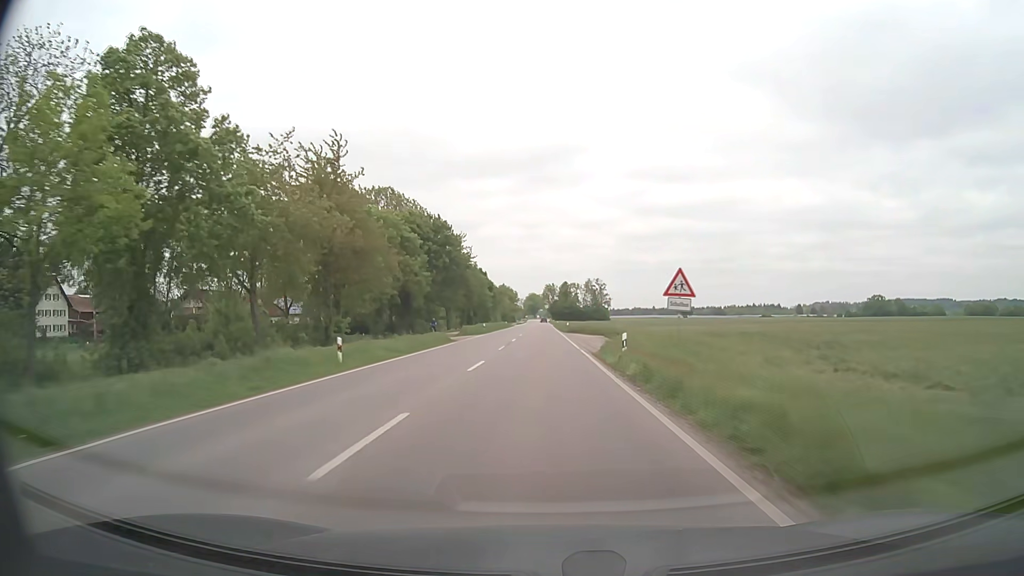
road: secondary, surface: asphalt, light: Day
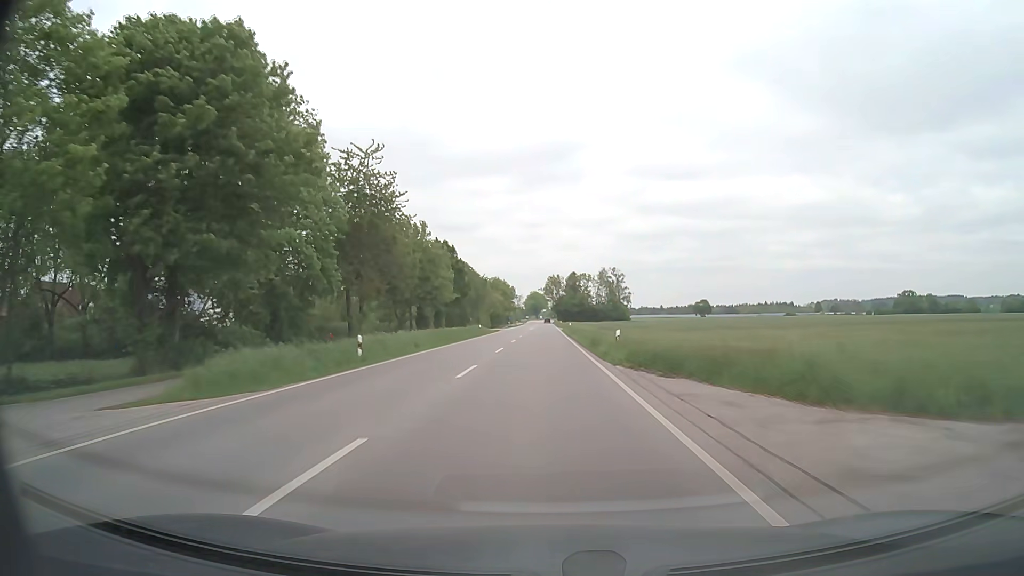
(-0.1, +50.3) m; 0°
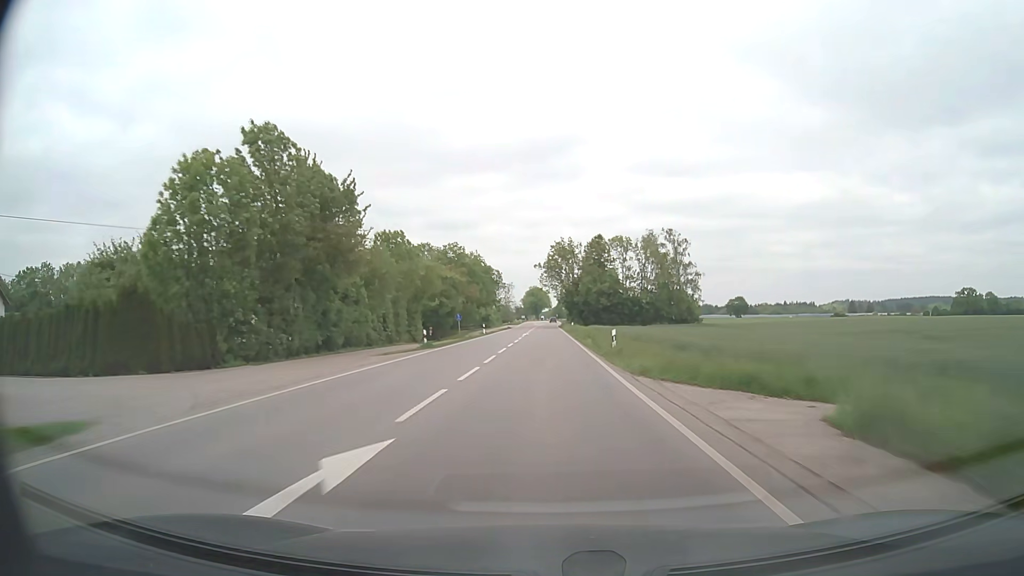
(-0.2, +85.2) m; 0°
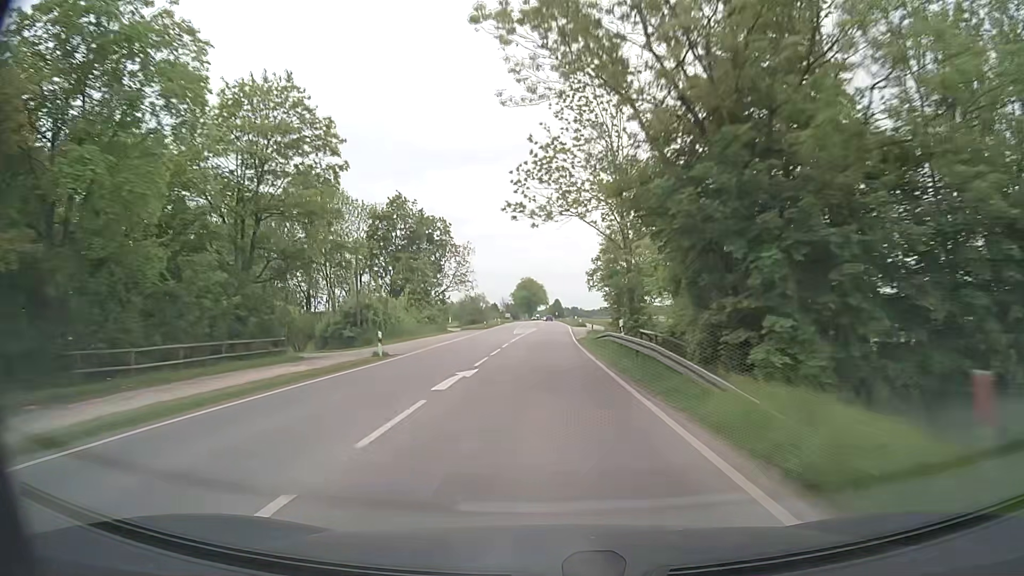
(+0.1, +86.0) m; 0°
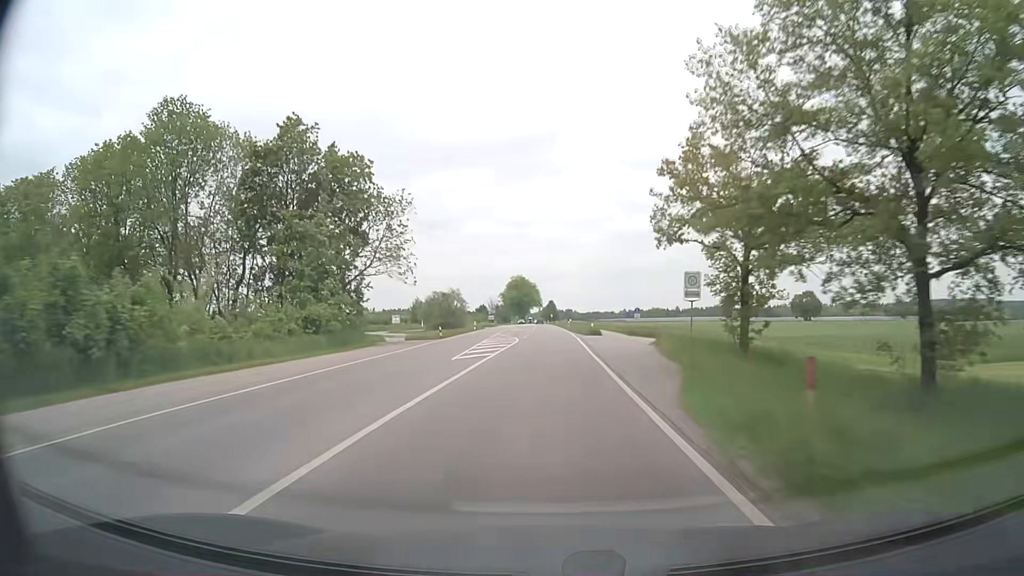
(+0.1, +34.5) m; +1°
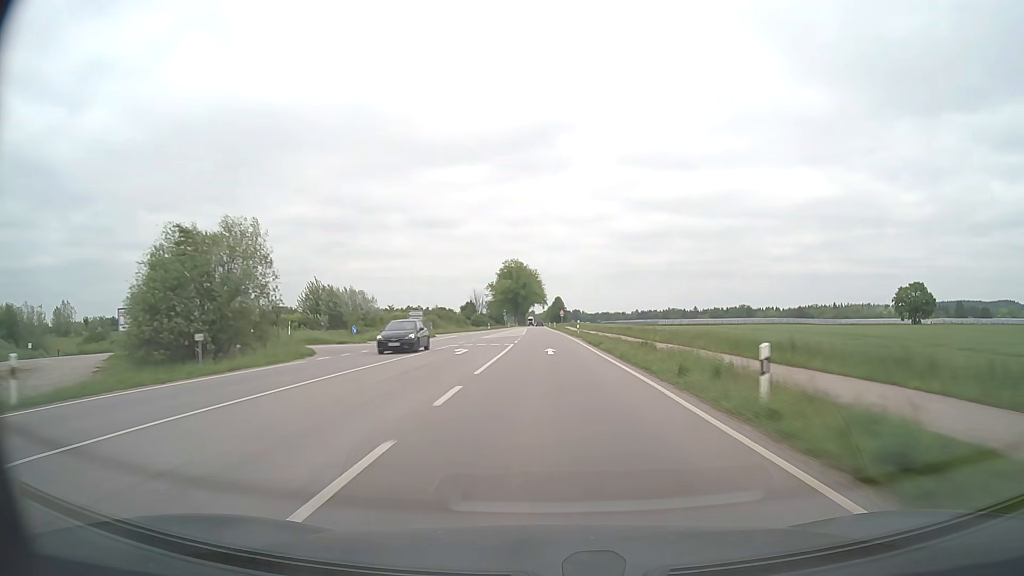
(0.0, +85.9) m; 0°
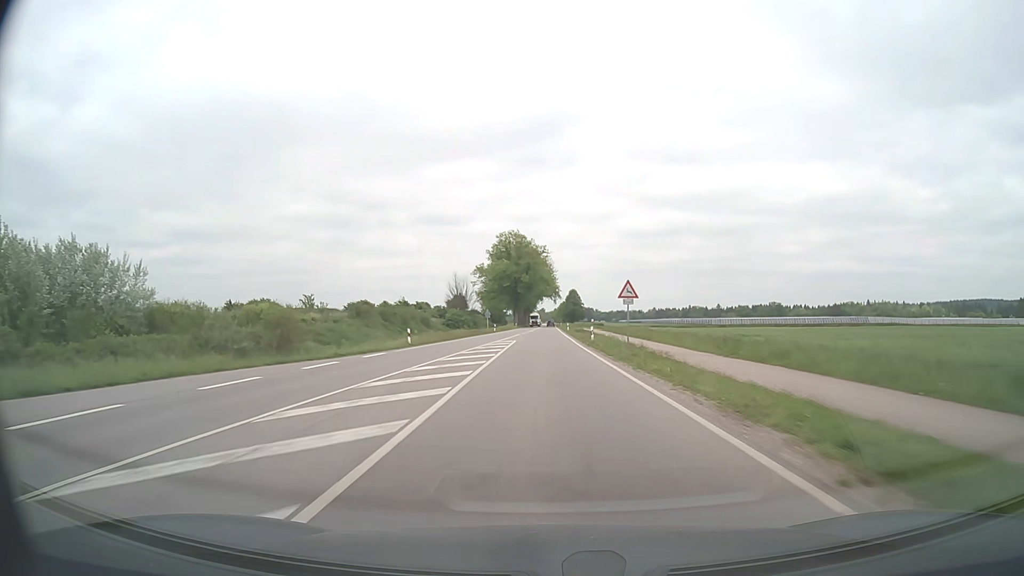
(-0.7, +68.5) m; -1°
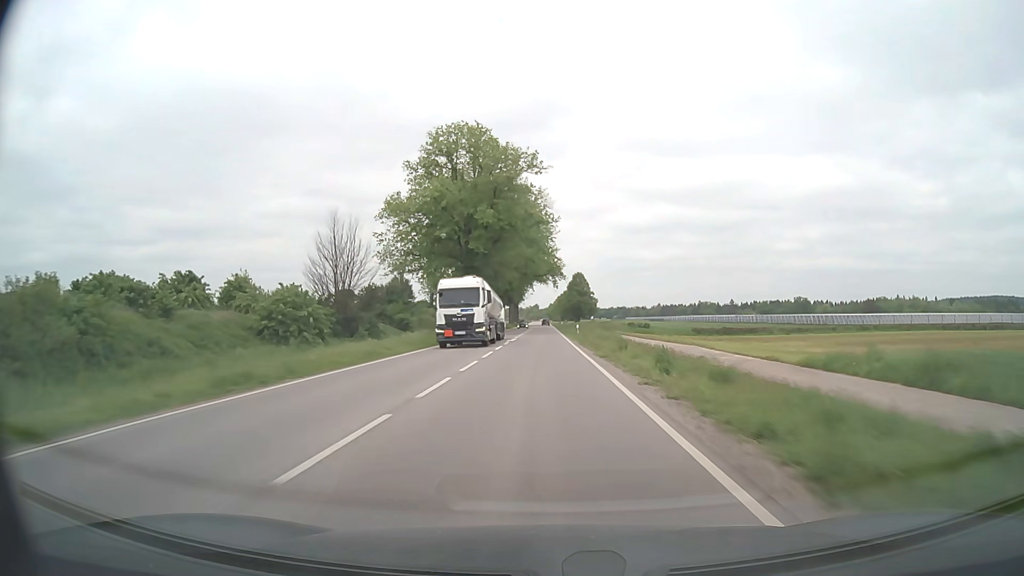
(+0.1, +85.5) m; 0°
(0, +10) (0, +20) (0, +30) (0, +40) (0, +50) (0, +60) (0, +70) (0, +80) (0, +90) (0, +100) m
